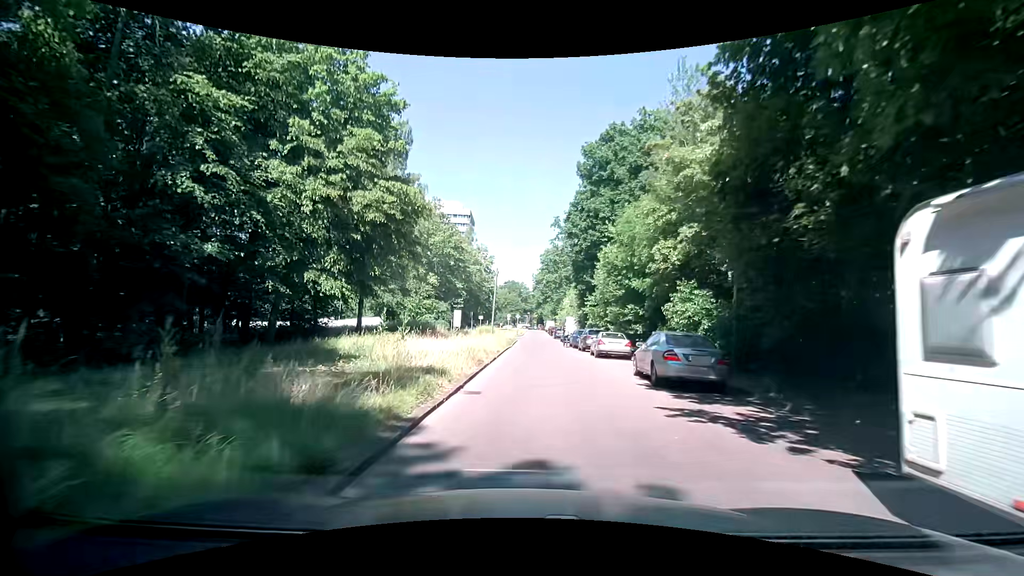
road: unclassified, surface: asphalt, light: Day
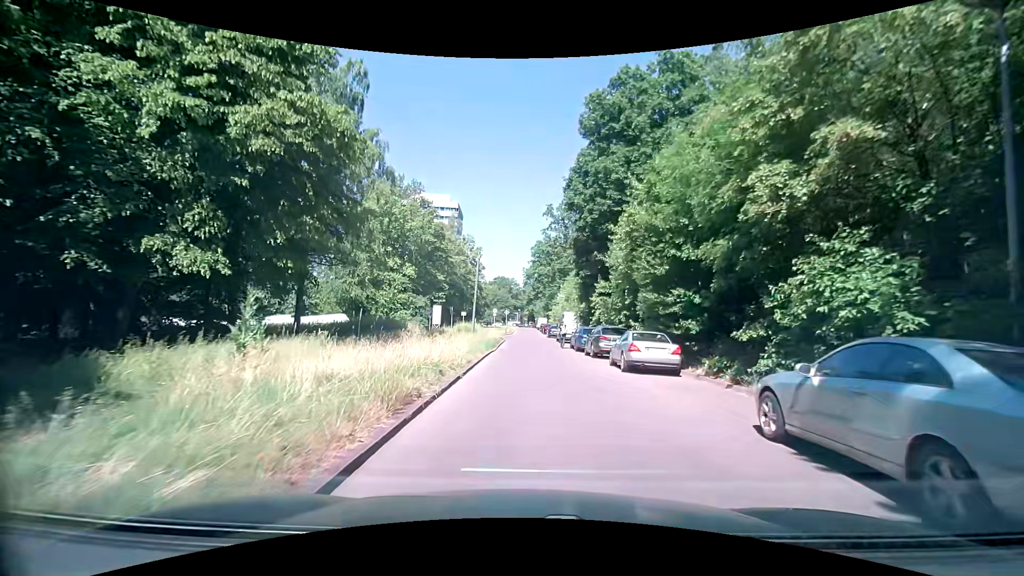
(+0.2, +8.9) m; +2°
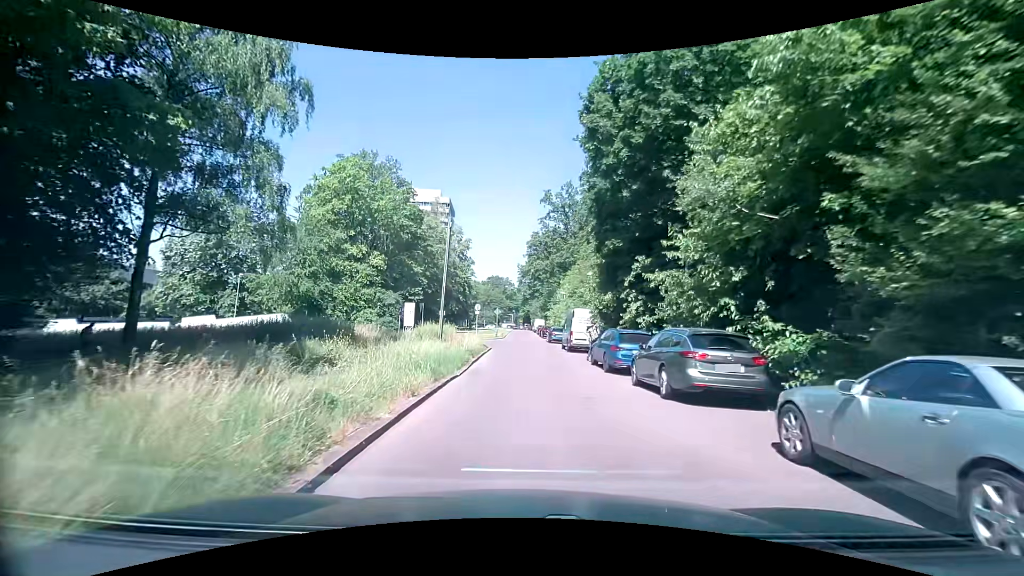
(+0.1, +12.2) m; +1°
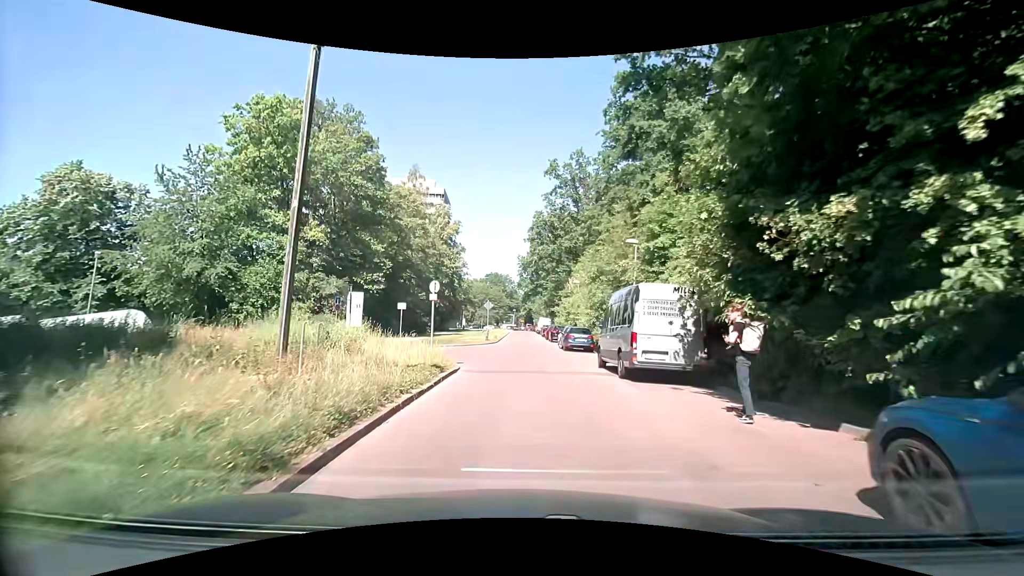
(-0.3, +16.3) m; -2°
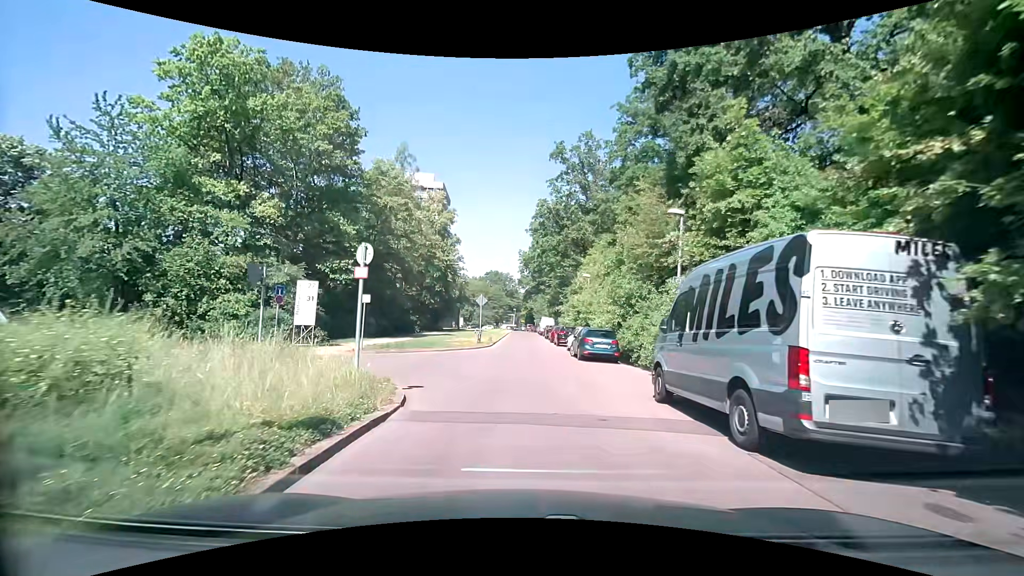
(0.0, +7.5) m; 0°
(0, +10) (0, +20) (0, +30) (0, +40) (0, +50) (0, +60) (0, +70) (0, +80) (0, +90) (0, +100) m
